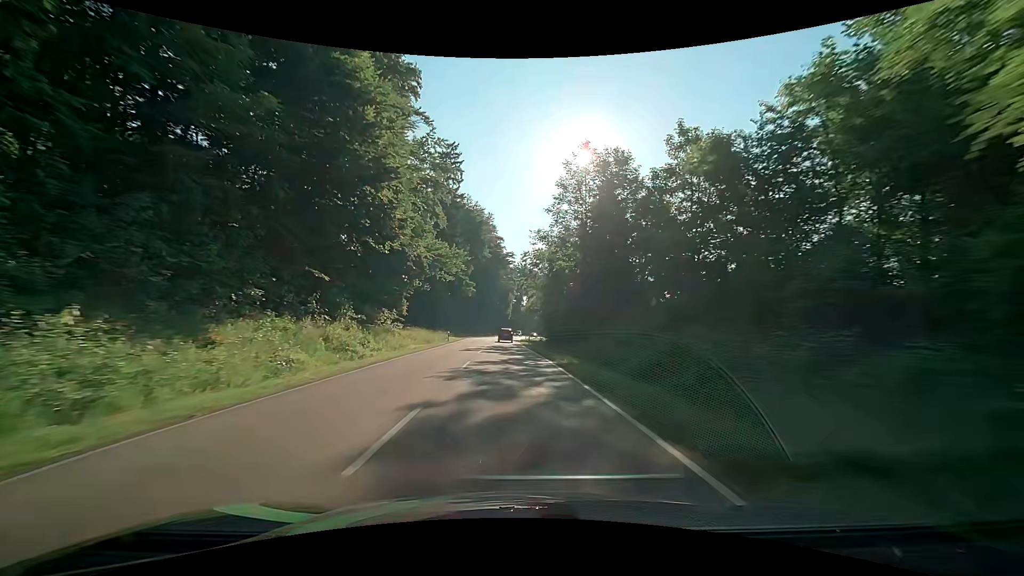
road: secondary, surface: asphalt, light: Day
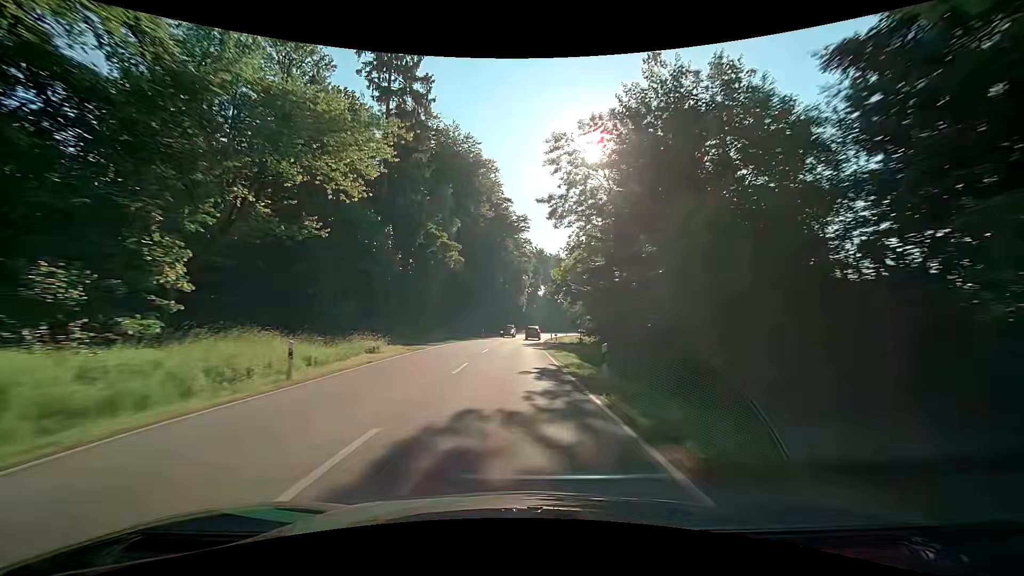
(-0.7, +37.9) m; -2°
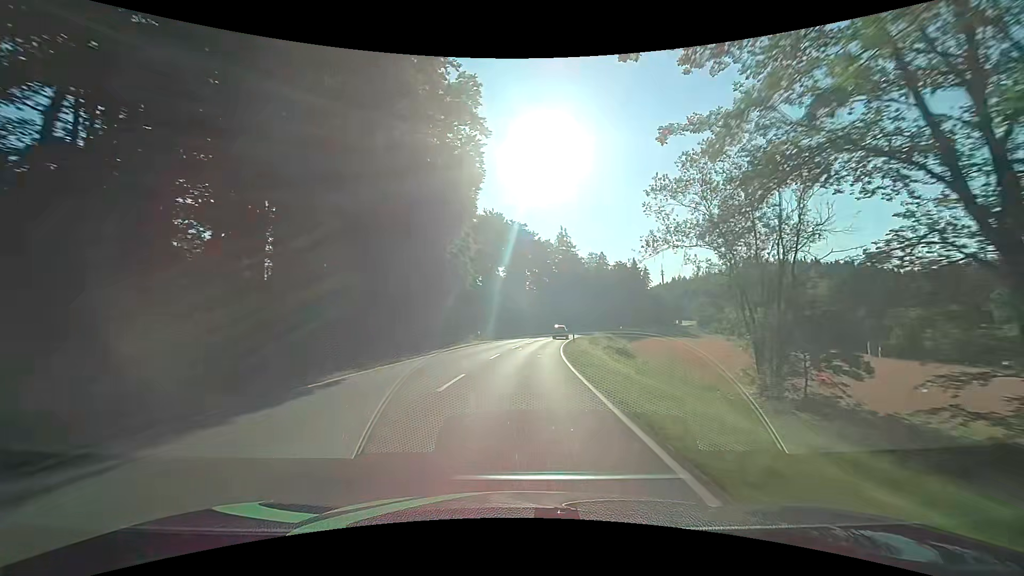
(+1.9, +63.3) m; +4°
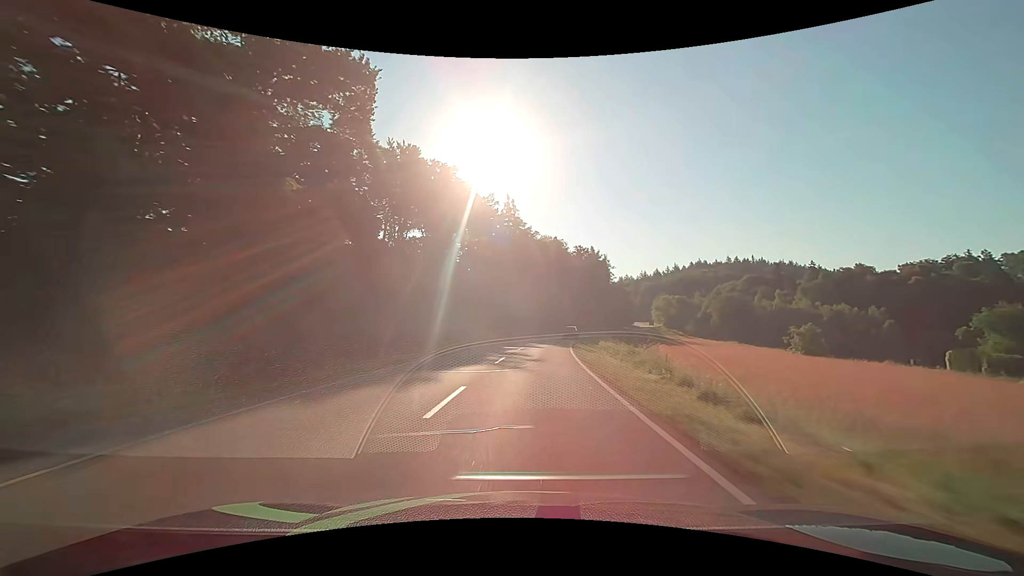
(+3.4, +50.6) m; +7°
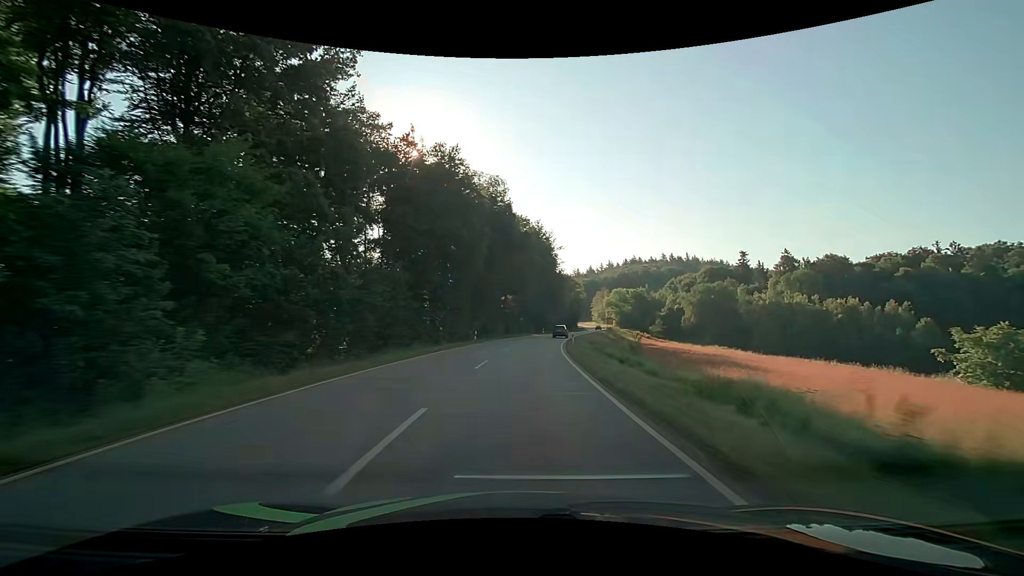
(+3.8, +50.7) m; +9°
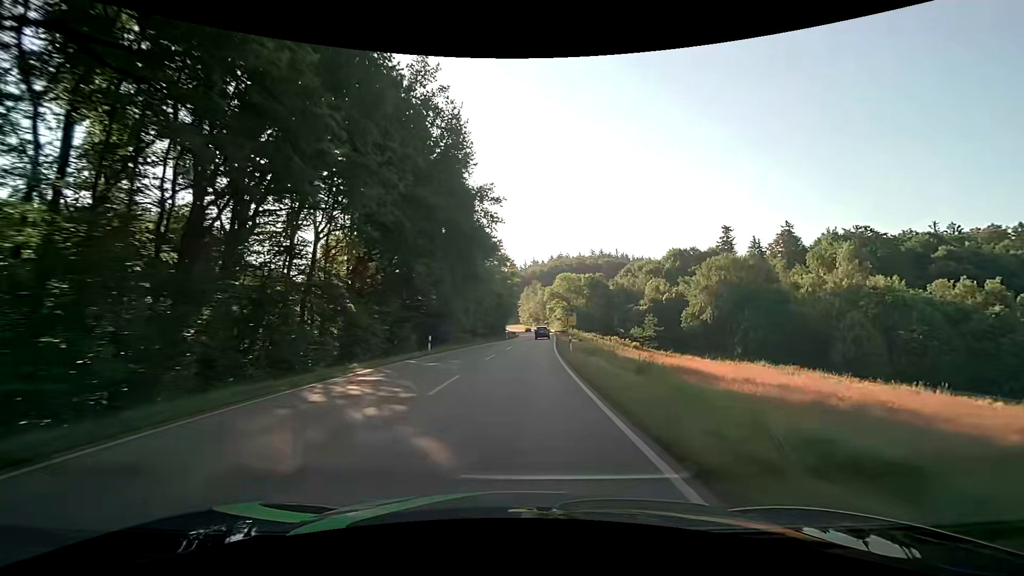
(+5.0, +65.2) m; +9°
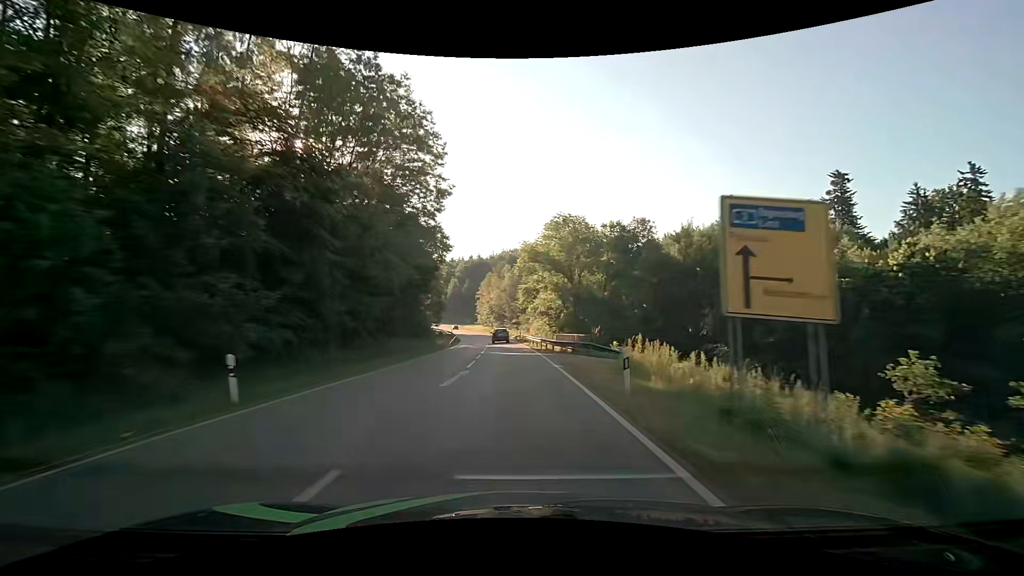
(+3.4, +69.1) m; +4°
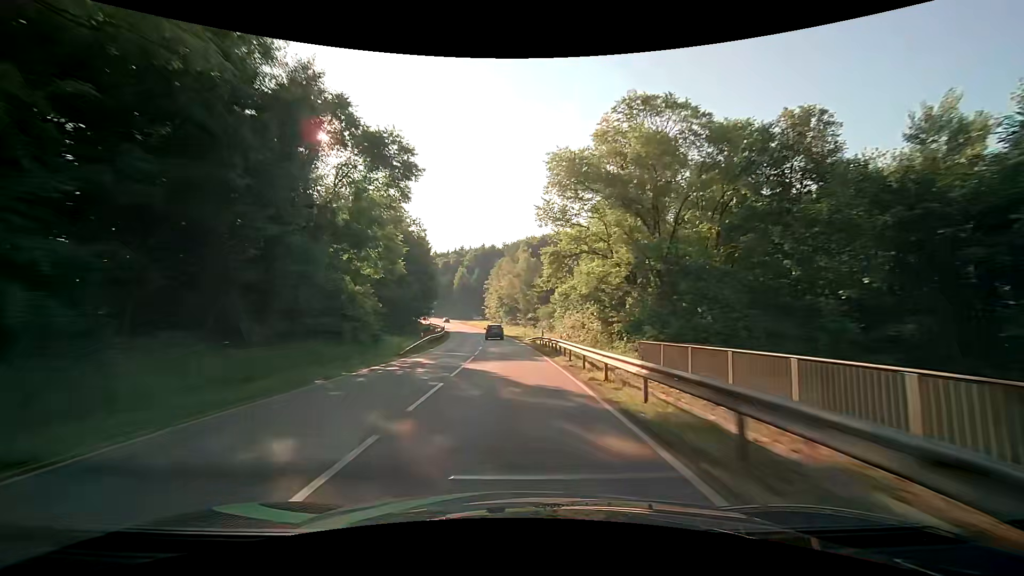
(-0.4, +28.8) m; -2°
(0, +10) (0, +20) (-1, +30) (-1, +40) (-2, +50) (-3, +60) (-4, +70) (-5, +80) (-7, +90) (-8, +99) m
